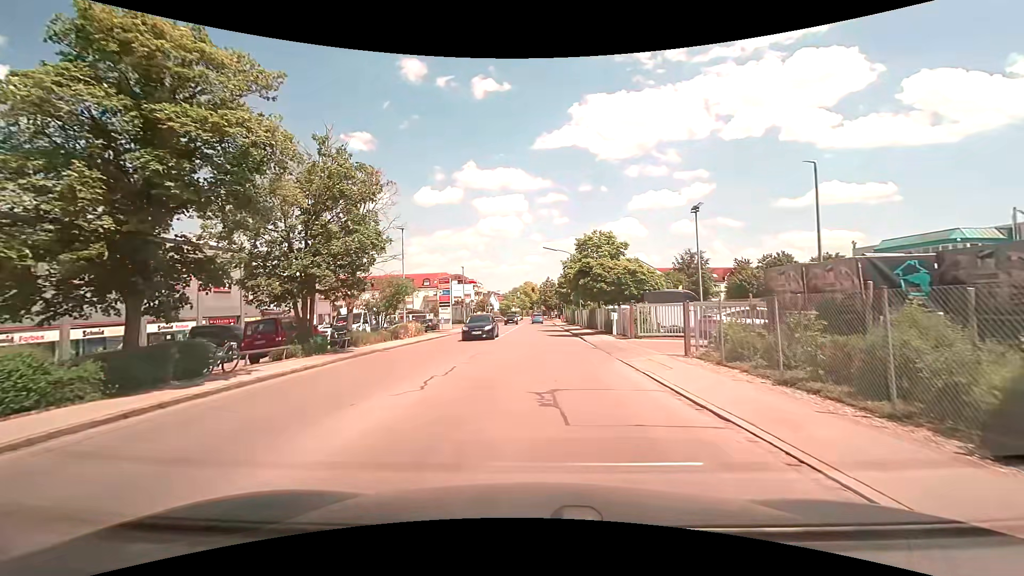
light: Day
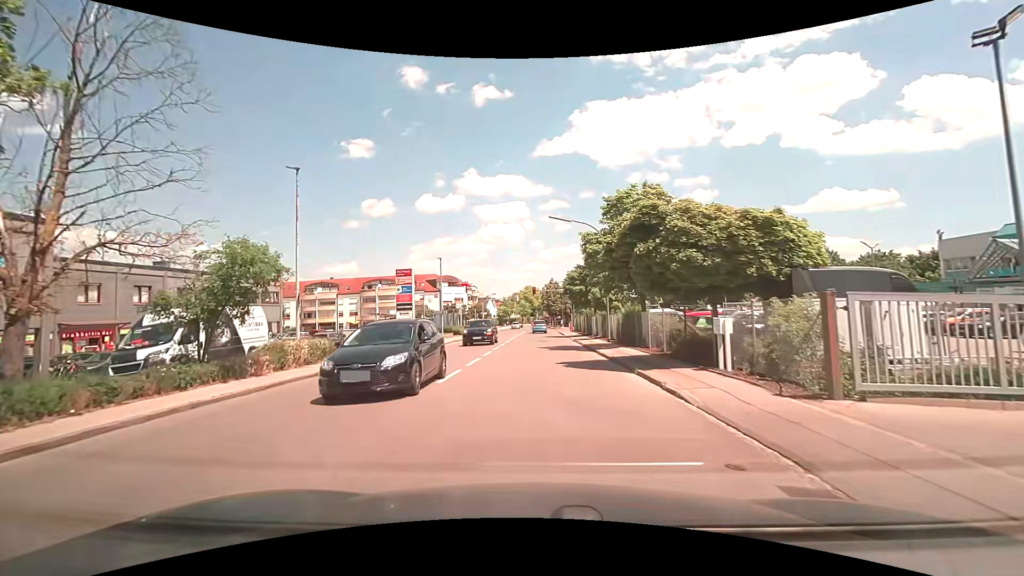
(+0.1, +16.6) m; +1°
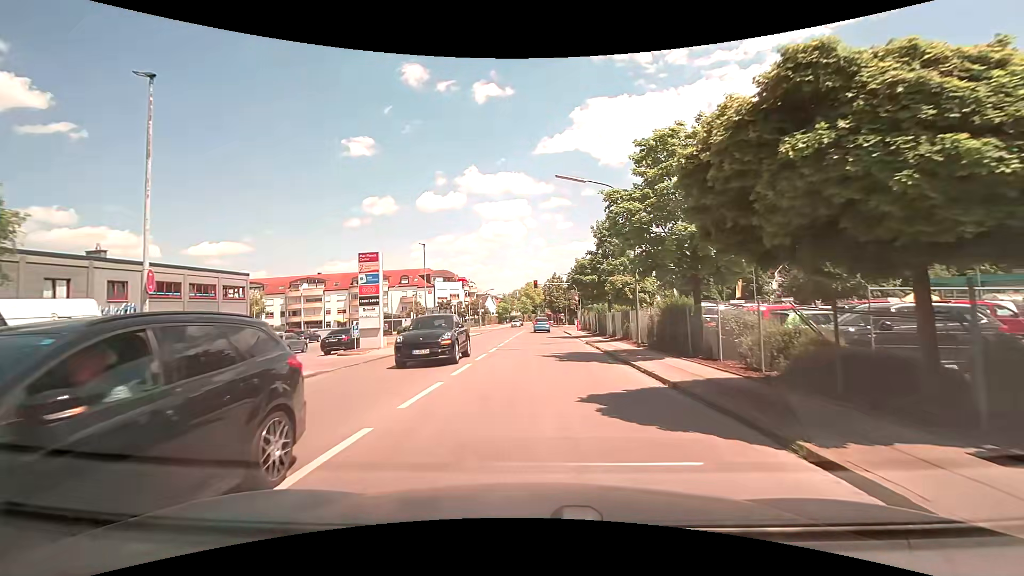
(-0.1, +8.0) m; -1°
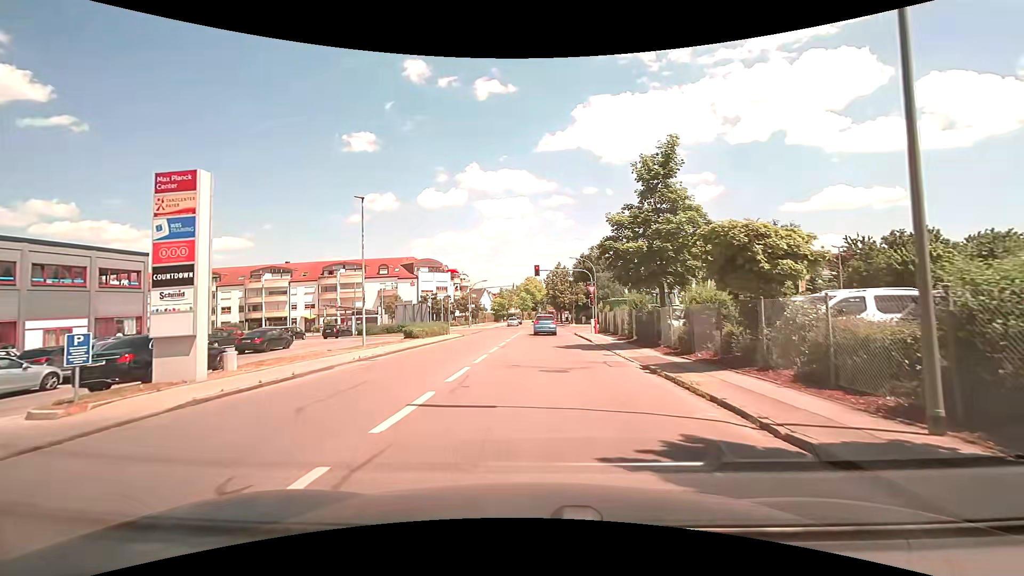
(0.0, +15.1) m; 0°
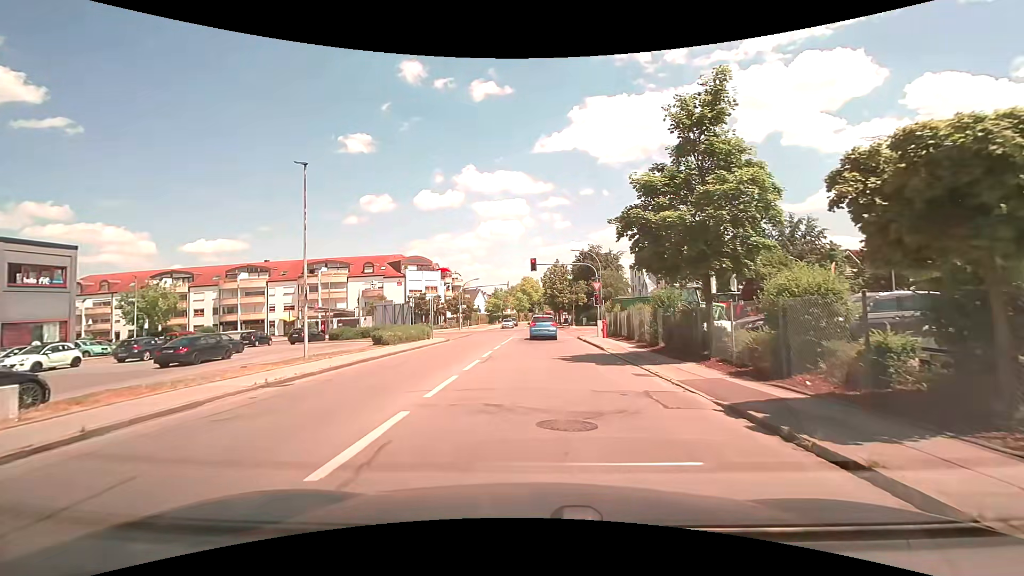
(+0.1, +6.1) m; +1°
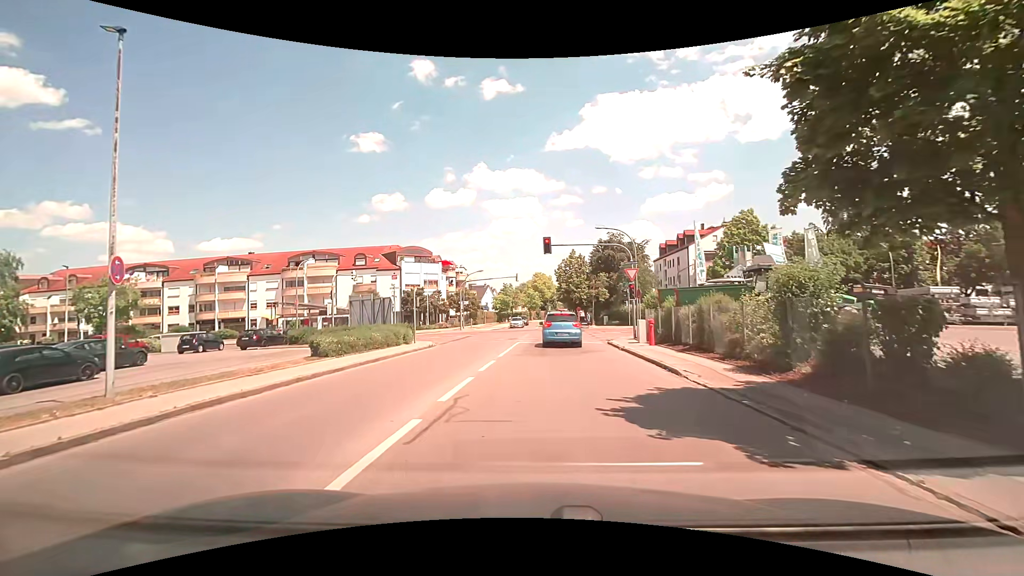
(-0.1, +9.7) m; -3°
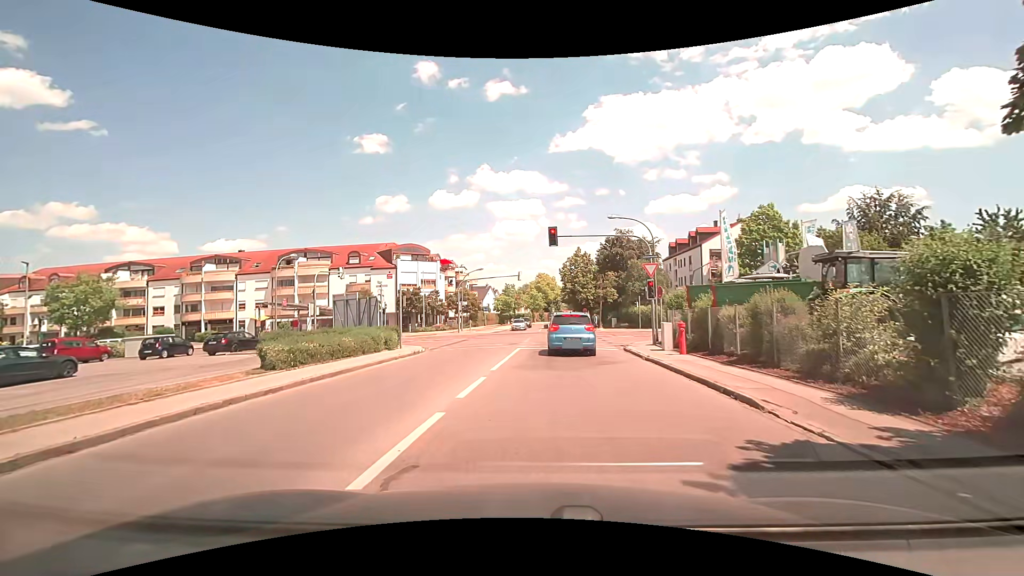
(0.0, +3.9) m; 0°
